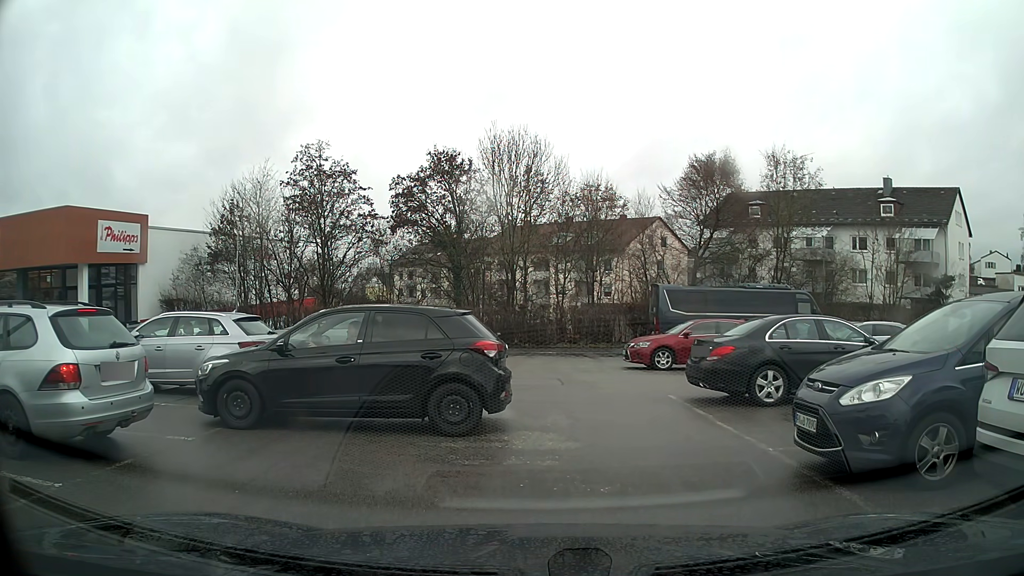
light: Day
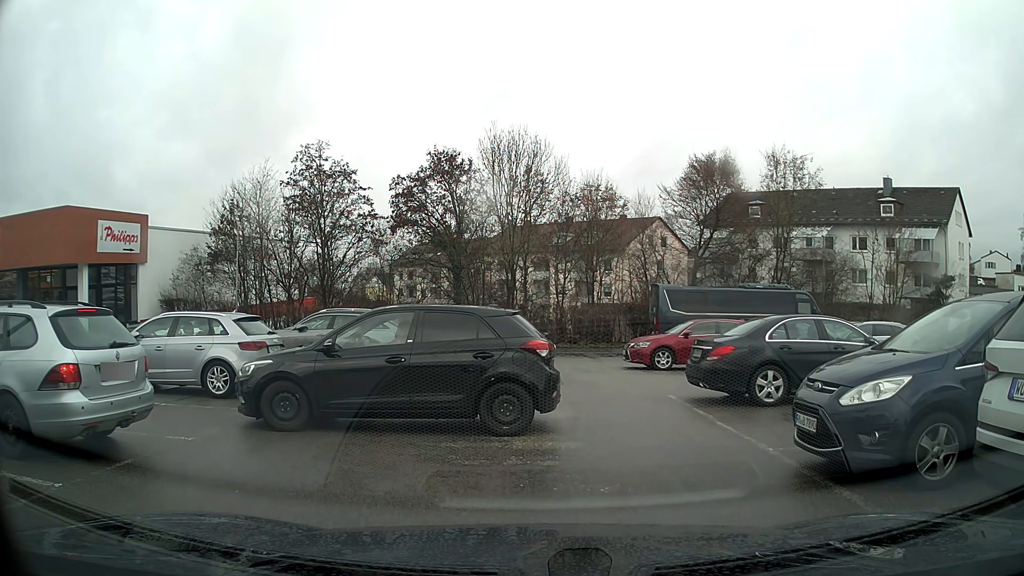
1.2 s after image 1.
(0.0, 0.0) m; 0°
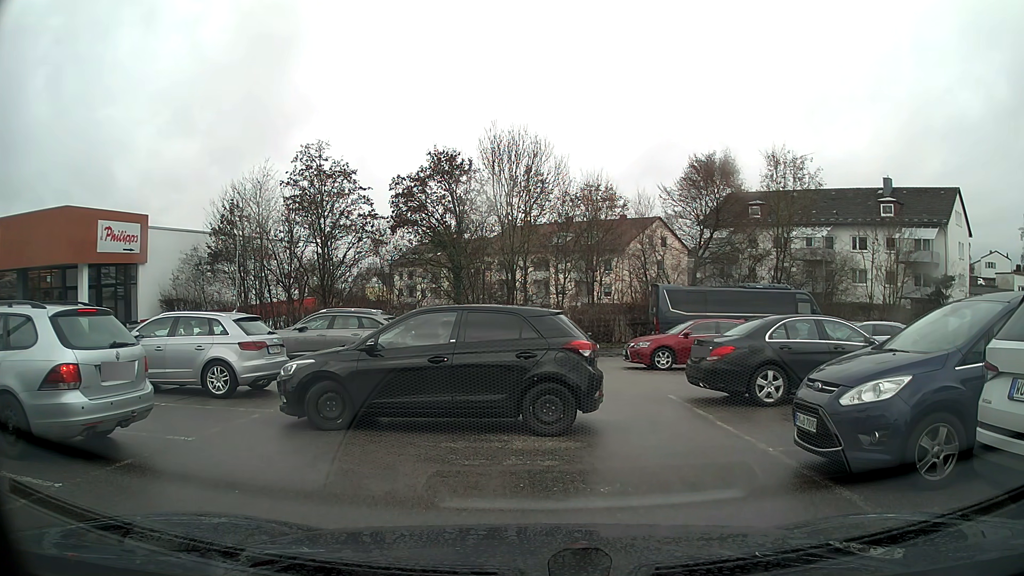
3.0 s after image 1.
(0.0, 0.0) m; 0°
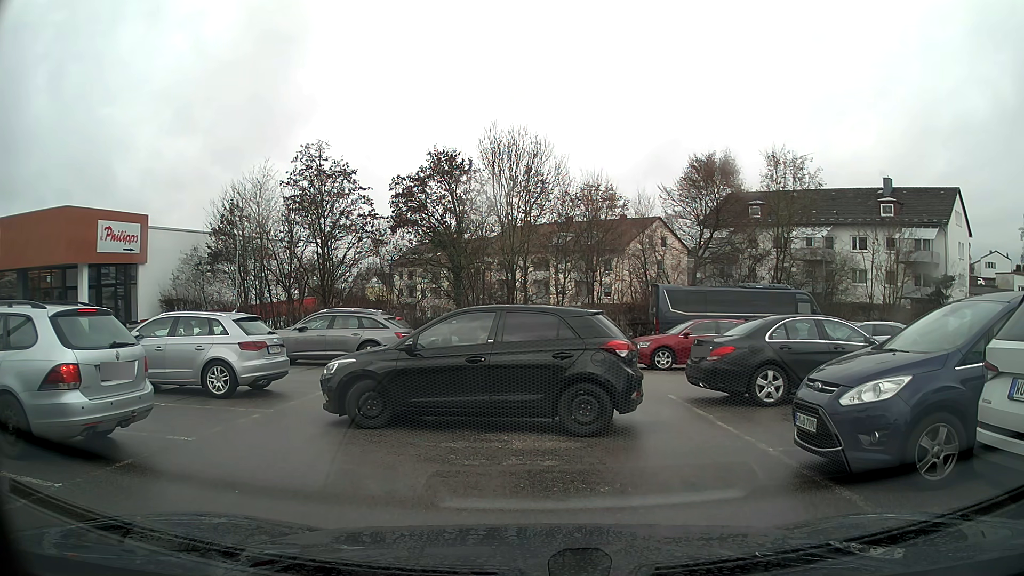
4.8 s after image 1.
(0.0, 0.0) m; 0°
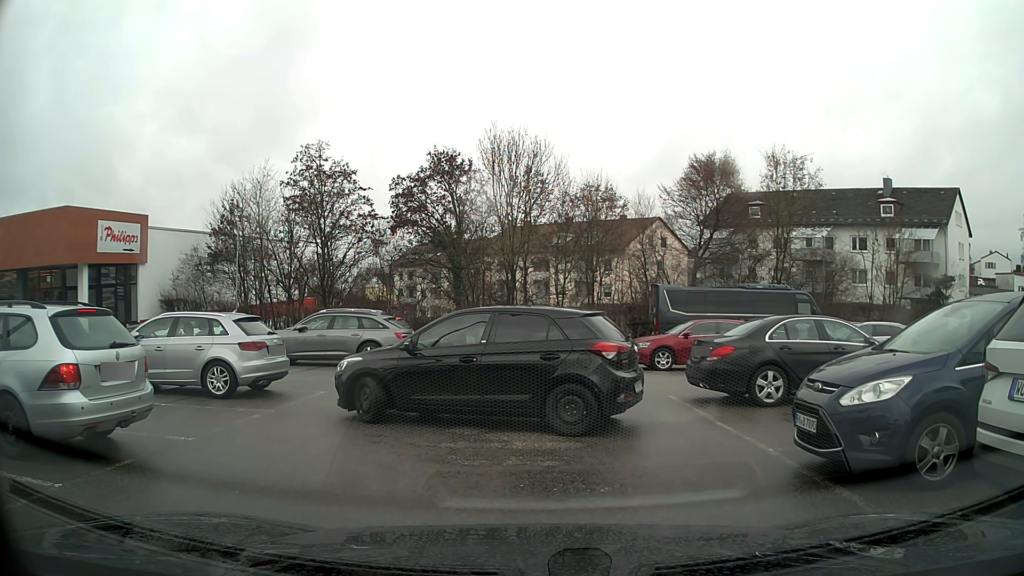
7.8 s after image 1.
(0.0, 0.0) m; 0°
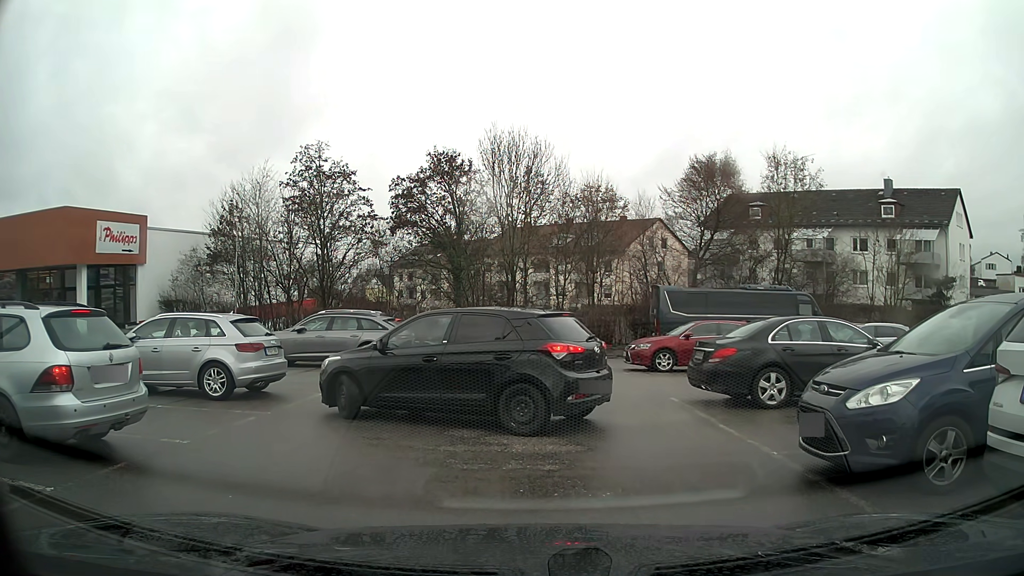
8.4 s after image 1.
(0.0, +0.1) m; 0°
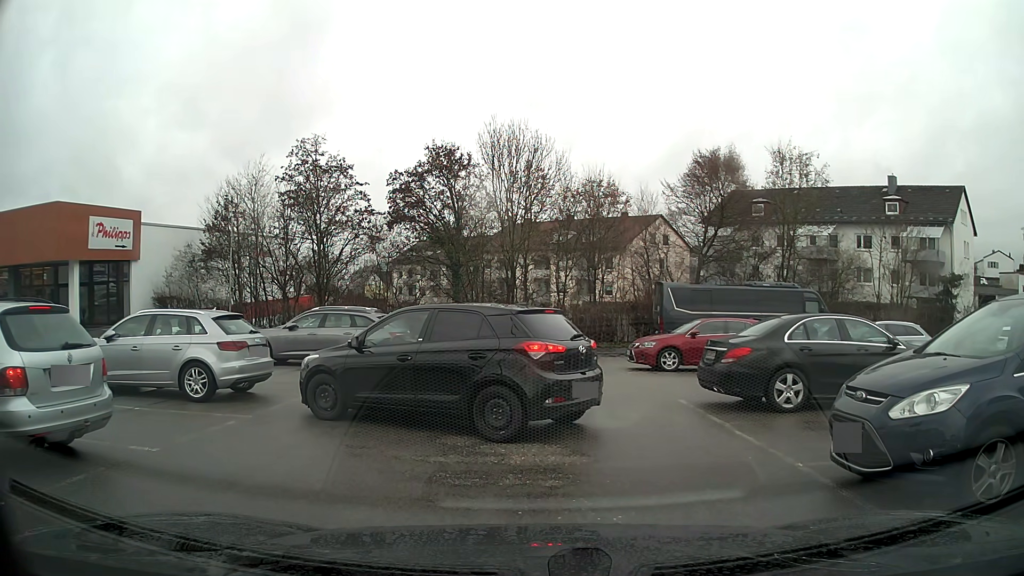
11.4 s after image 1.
(0.0, +0.8) m; 0°
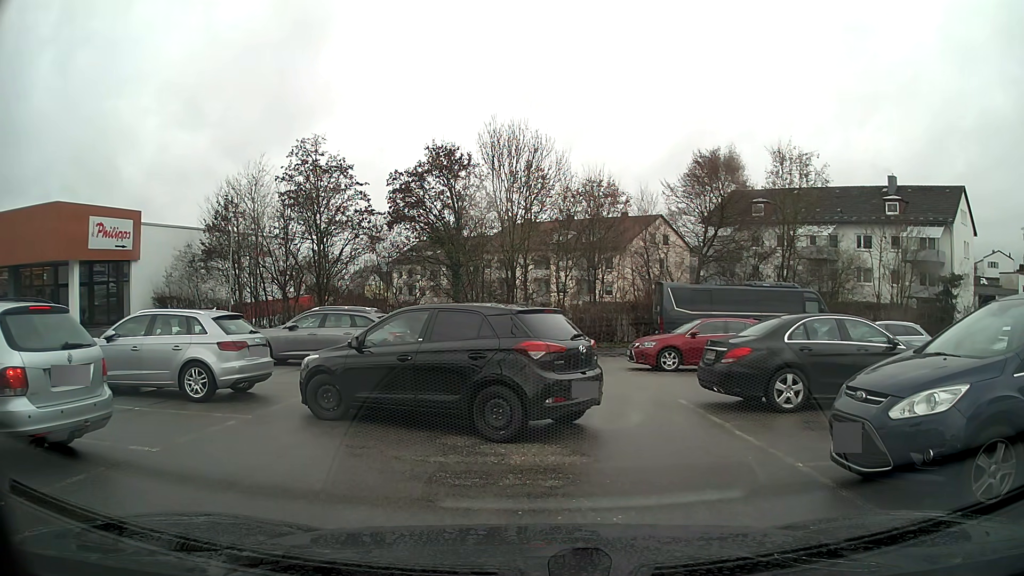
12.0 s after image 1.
(0.0, 0.0) m; 0°
(0, +10) (-8, +16) (-18, +17) (-27, +17) (-37, +18) (-47, +18) (-57, +18) (-67, +16) (-77, +14) (-87, +12) m
